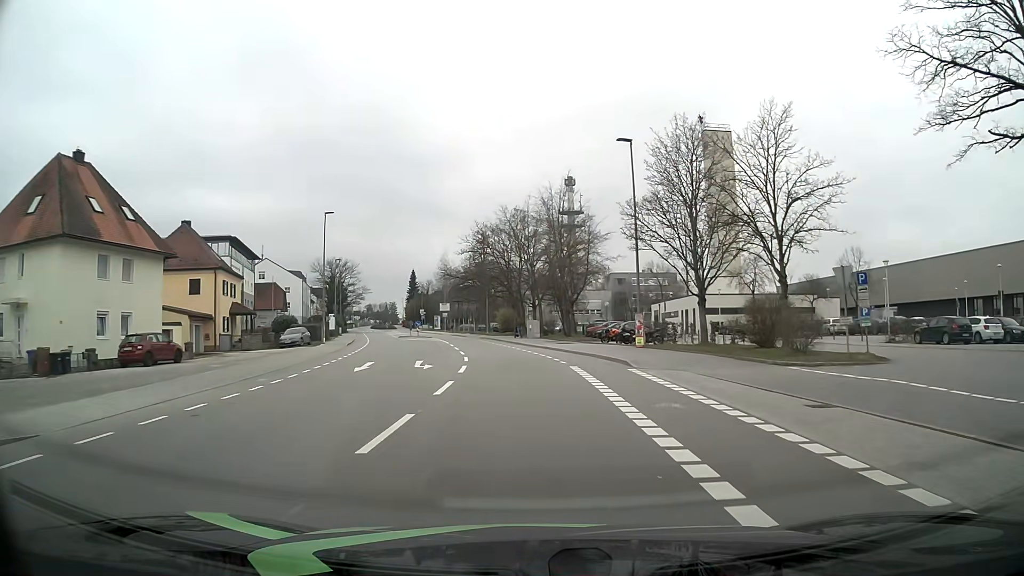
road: tertiary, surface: asphalt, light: Day
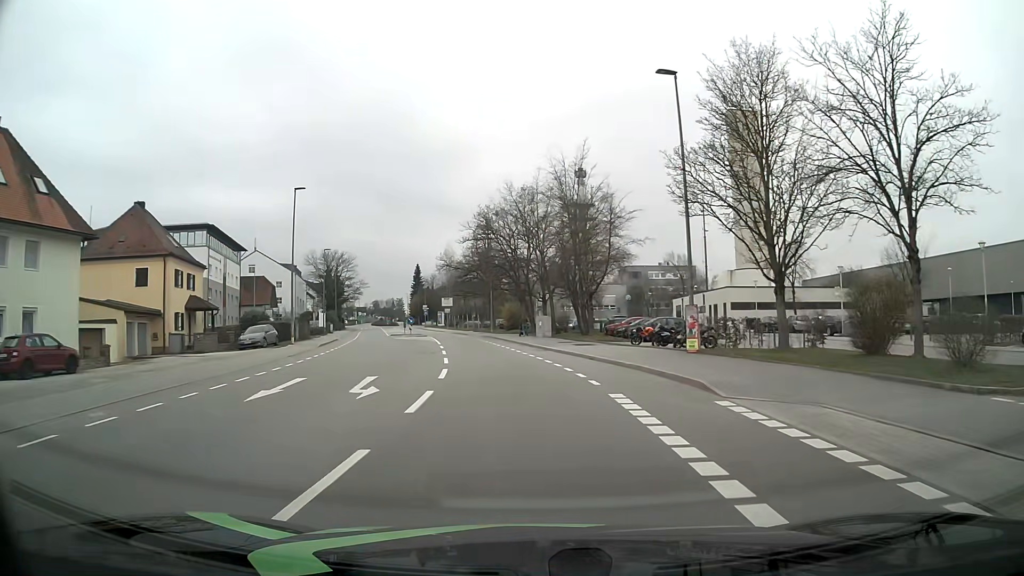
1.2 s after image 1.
(-0.1, +9.0) m; -2°
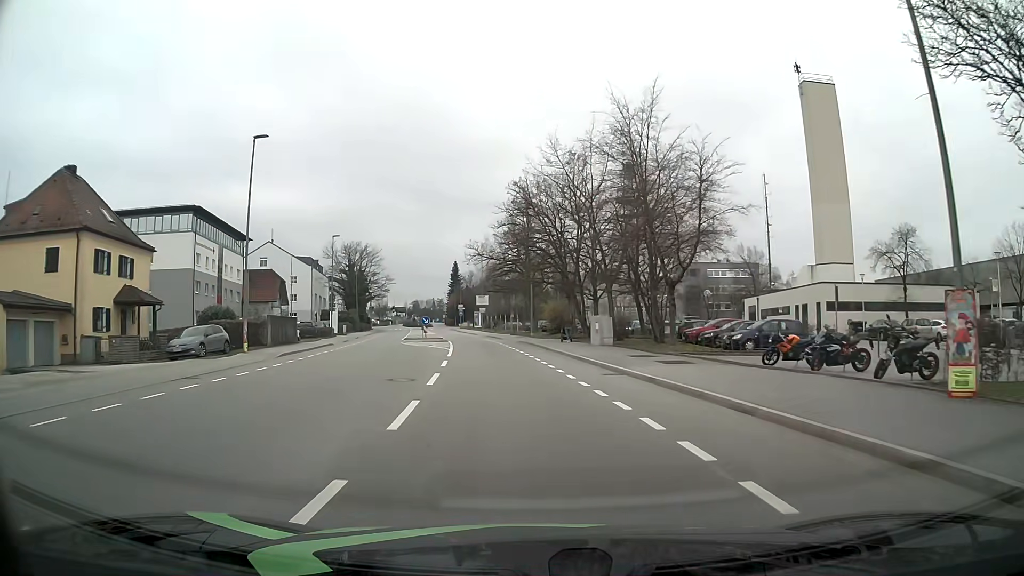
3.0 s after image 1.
(-0.3, +13.6) m; -3°
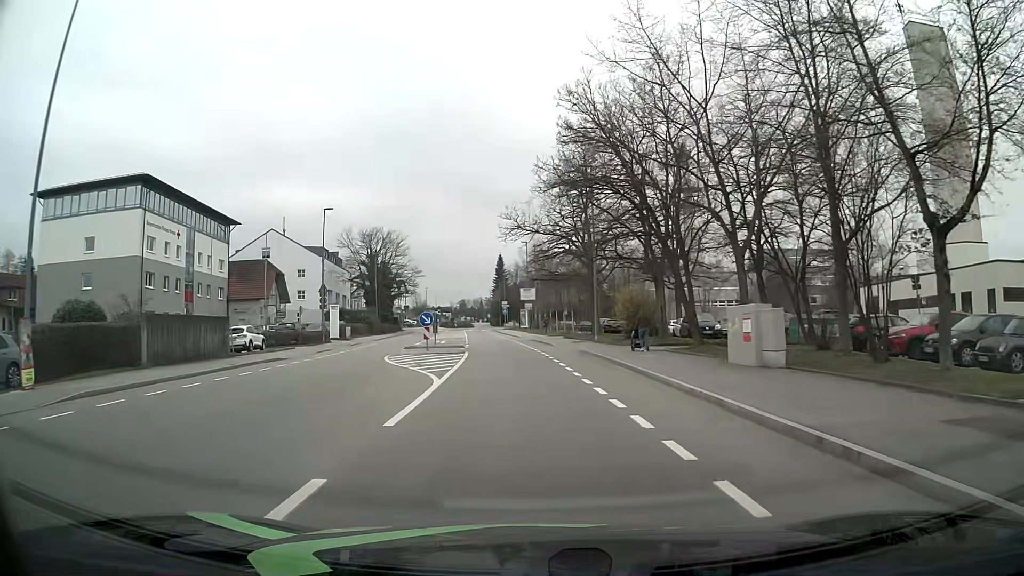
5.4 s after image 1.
(-0.8, +18.0) m; -4°
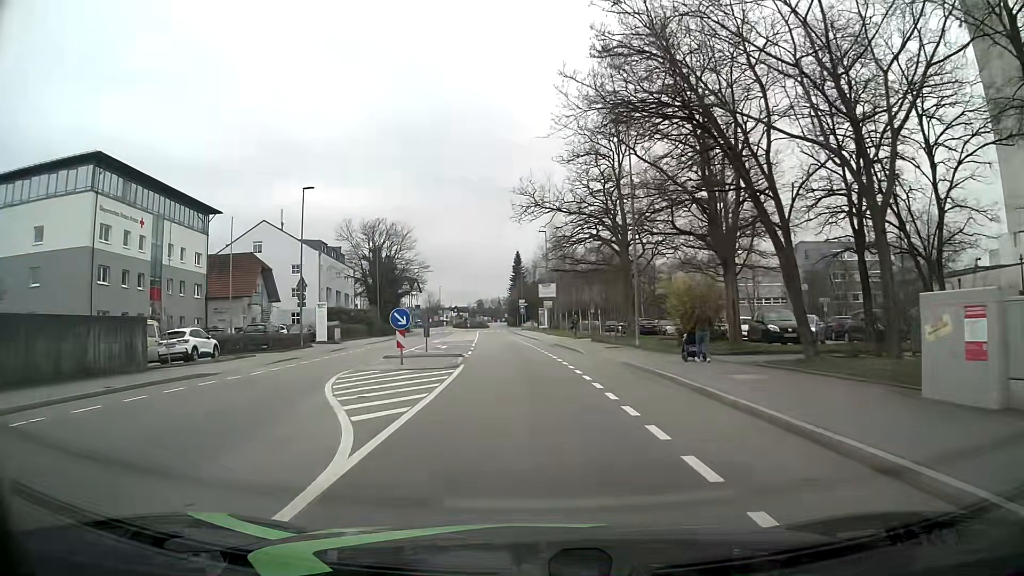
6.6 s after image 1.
(-0.2, +9.0) m; -2°
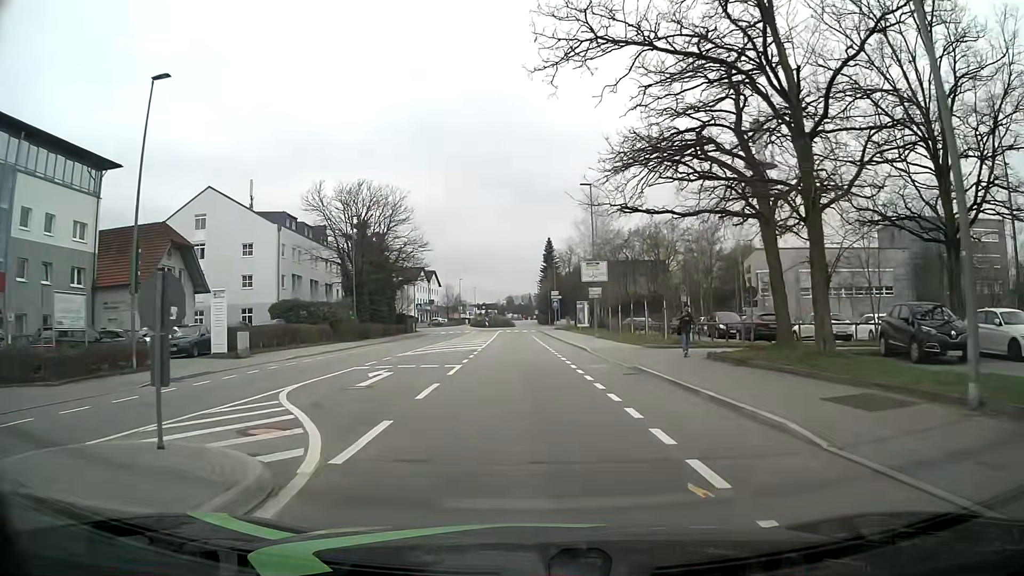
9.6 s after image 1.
(-0.6, +22.4) m; -2°
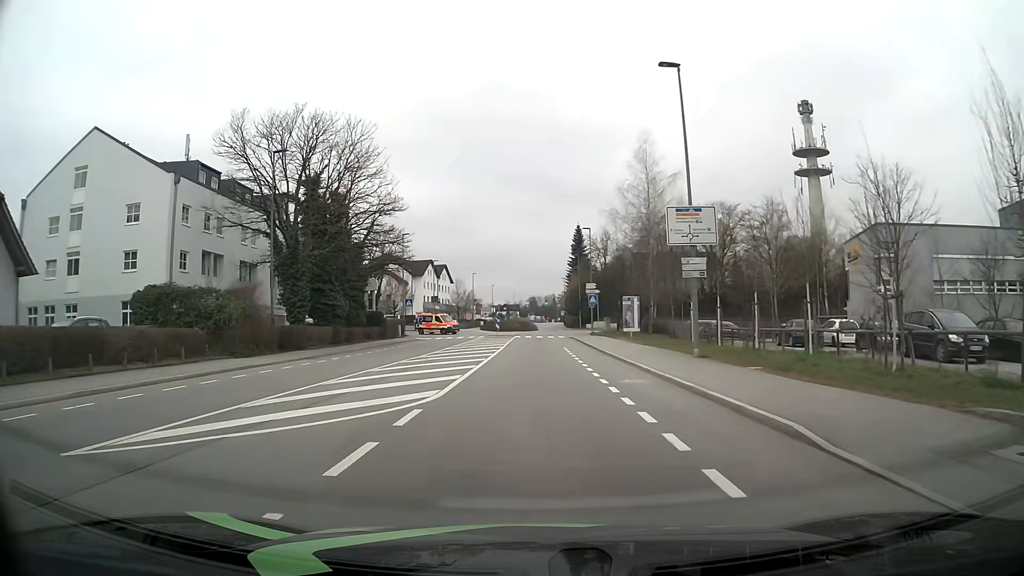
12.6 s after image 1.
(-0.6, +22.4) m; -2°
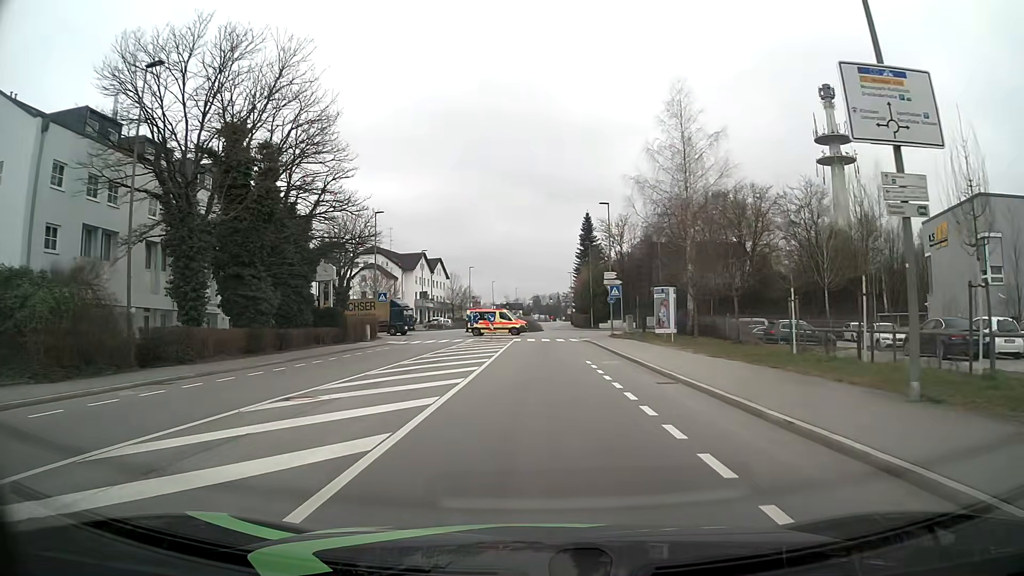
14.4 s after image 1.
(-0.1, +13.4) m; 0°
(0, +10) (0, +20) (0, +30) (+1, +40) (+1, +50) (+4, +59) (+7, +69) (+2, +77) (-8, +78) (-17, +76) m
